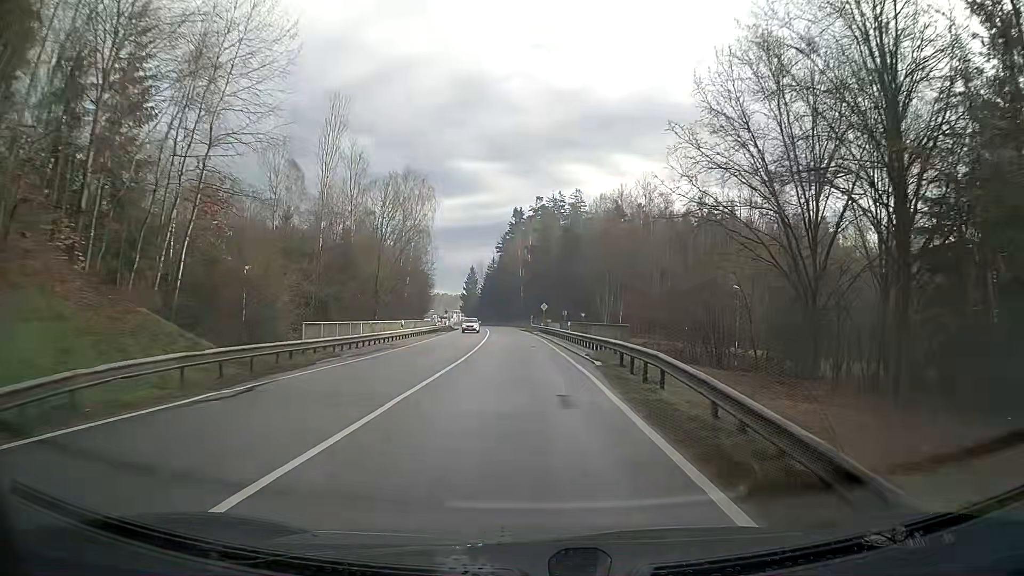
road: secondary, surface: asphalt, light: Day
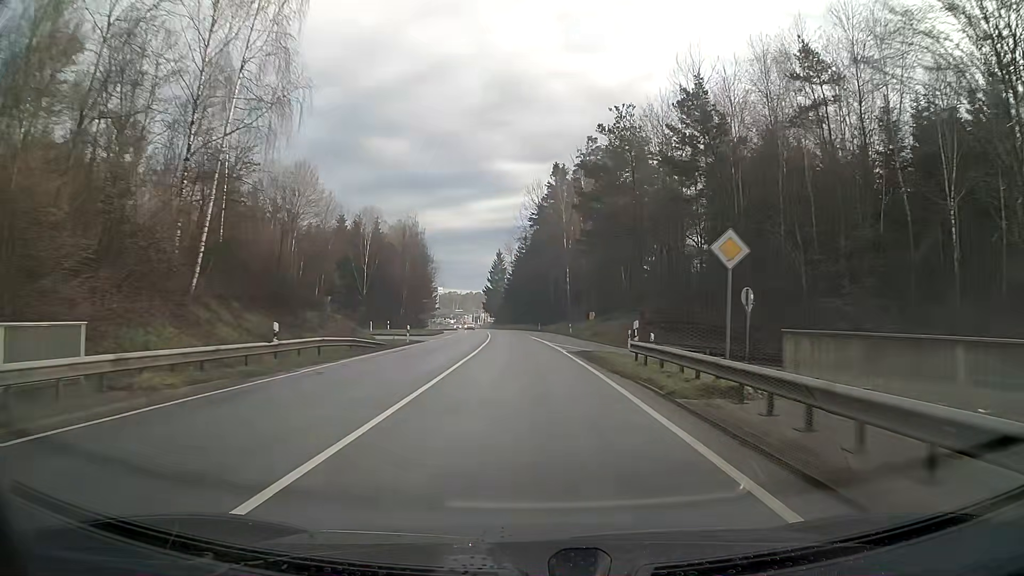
(-1.9, +59.3) m; -3°
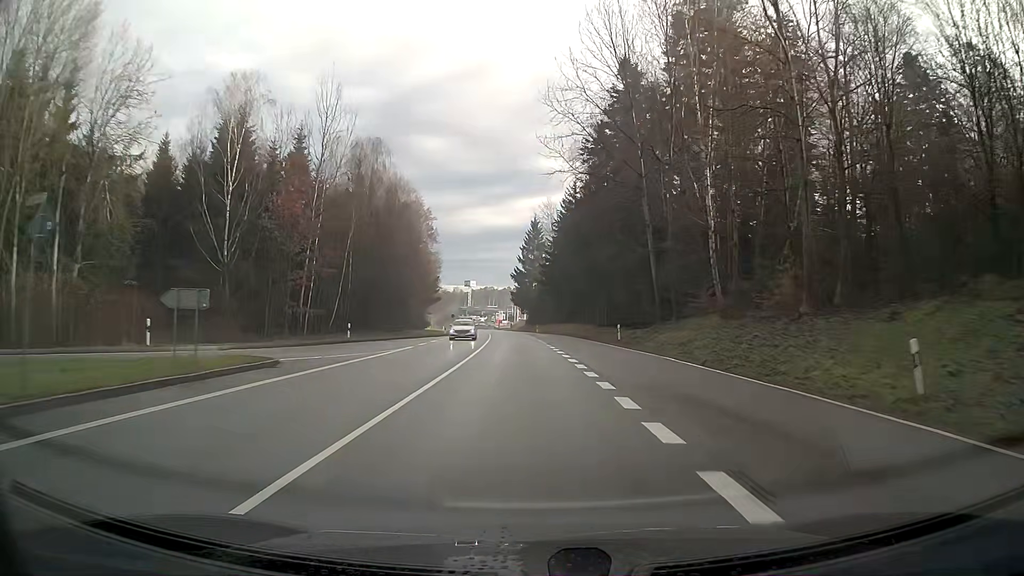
(-1.9, +59.3) m; -4°
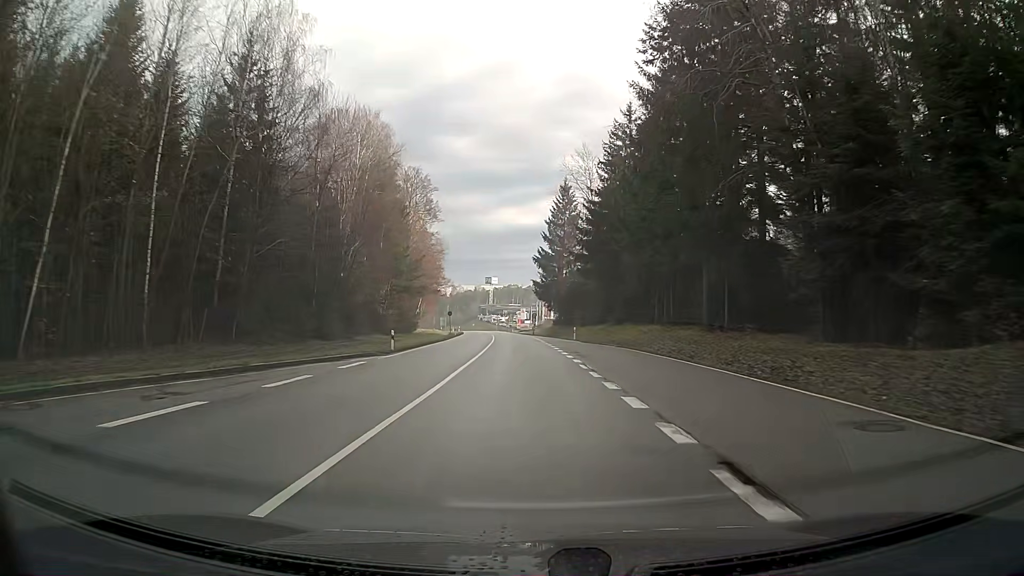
(-0.7, +35.8) m; -2°
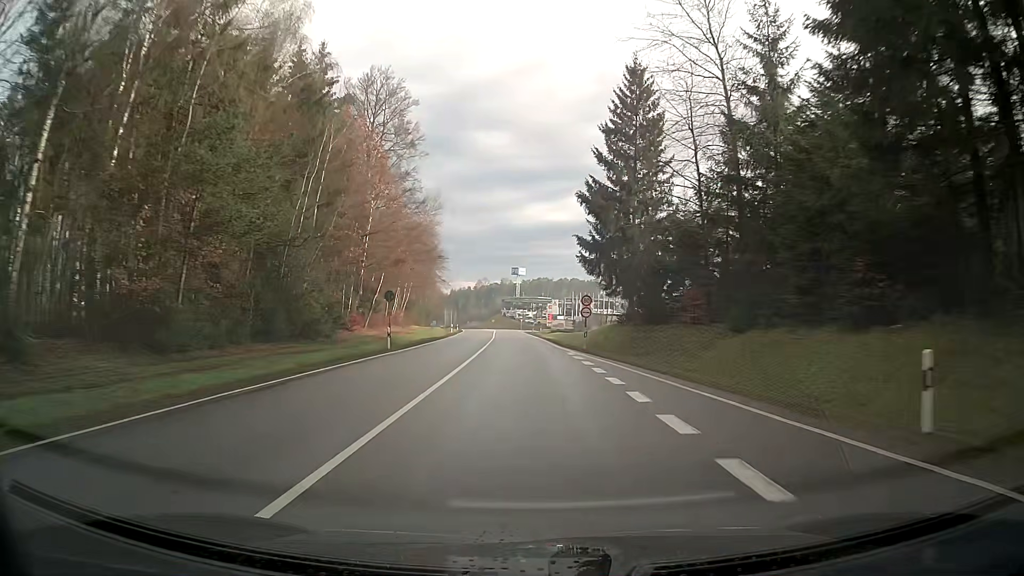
(-1.5, +47.7) m; -4°
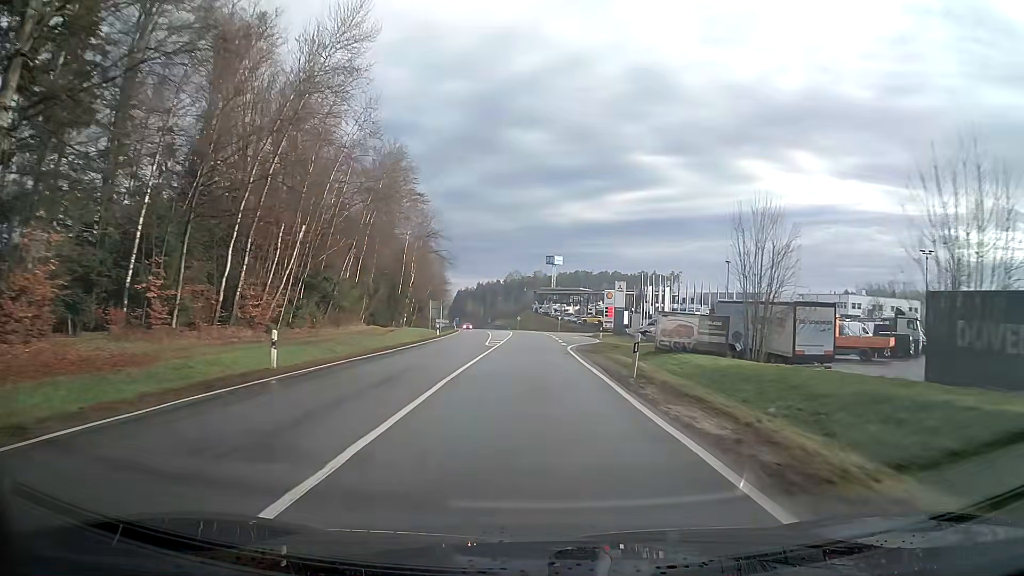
(-0.7, +59.0) m; -2°
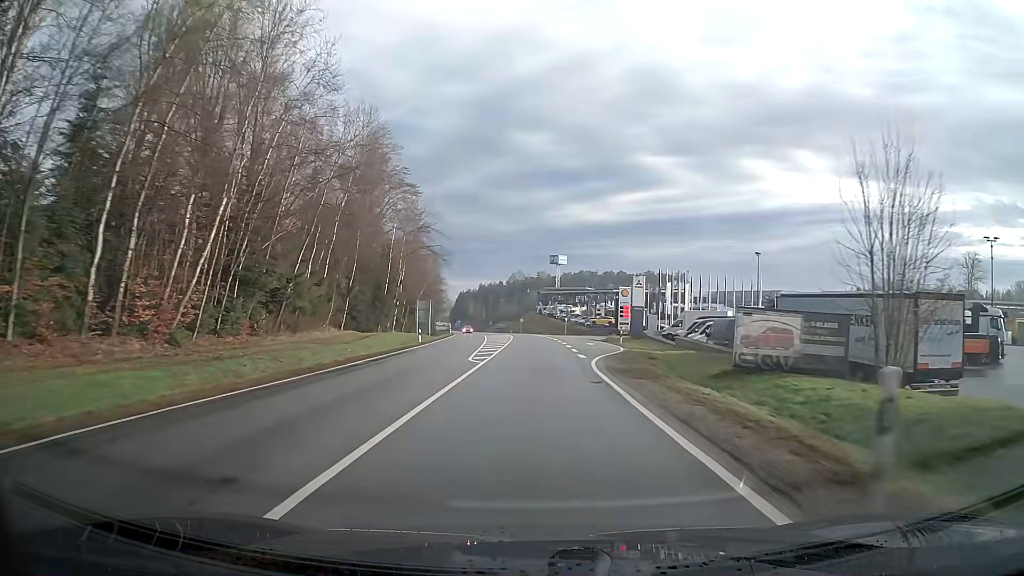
(0.0, +11.8) m; 0°
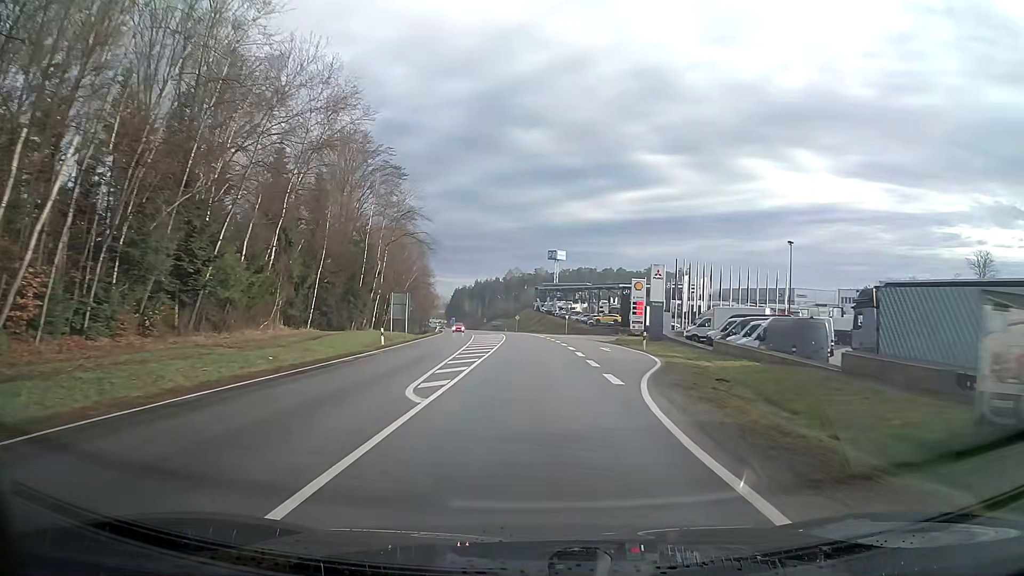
(0.0, +11.7) m; 0°
(0, +10) (0, +20) (0, +30) (0, +40) (-1, +50) (-1, +60) (-2, +70) (-3, +80) (-4, +90) (-5, +100) m
